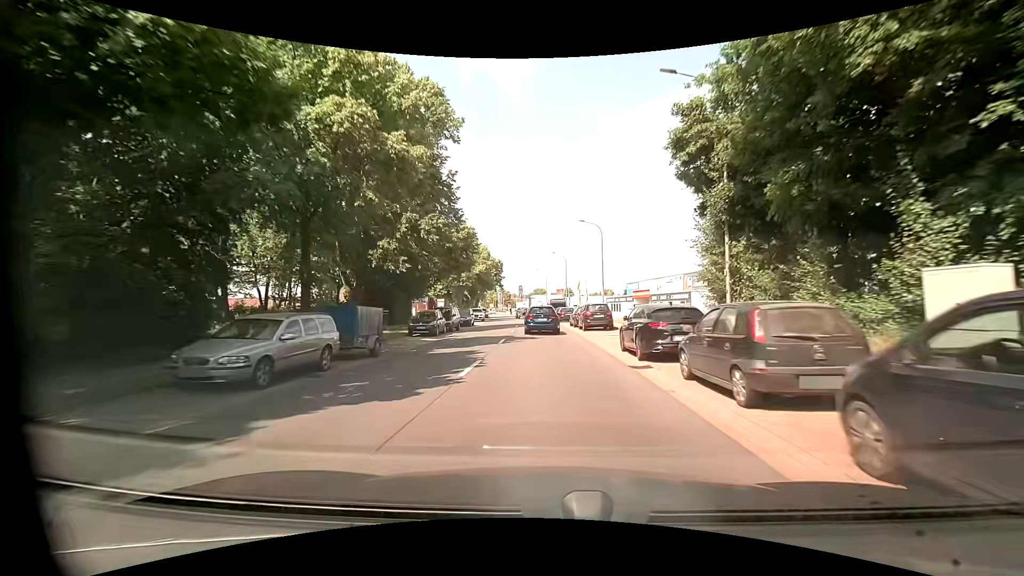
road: tertiary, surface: asphalt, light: Day
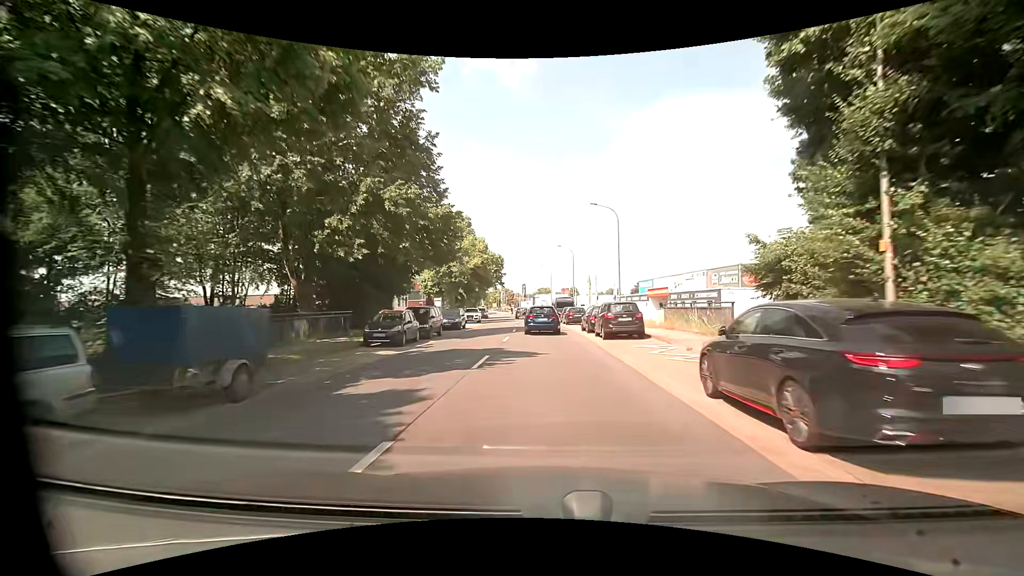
(-0.1, +7.7) m; 0°
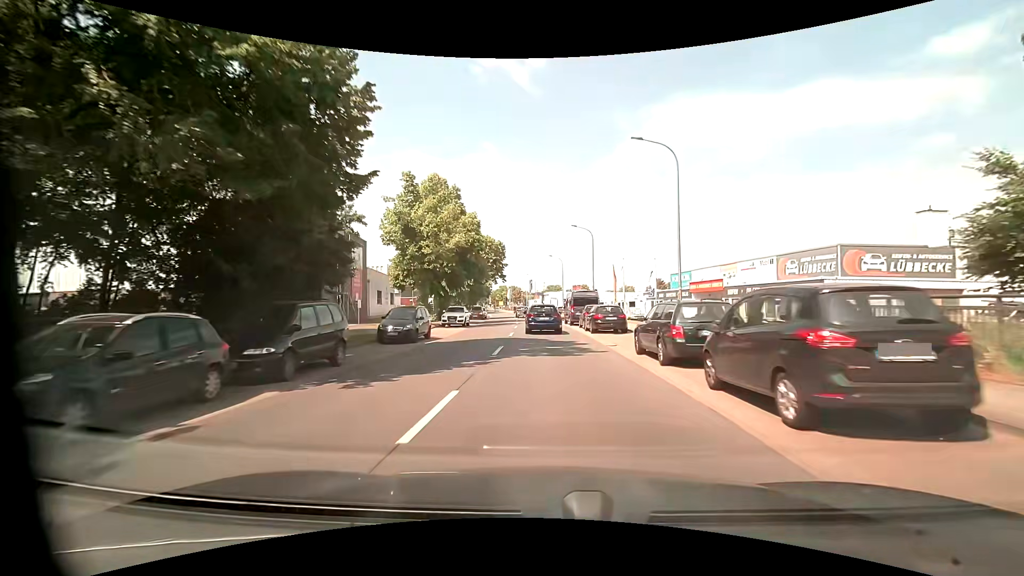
(-0.2, +15.2) m; -1°
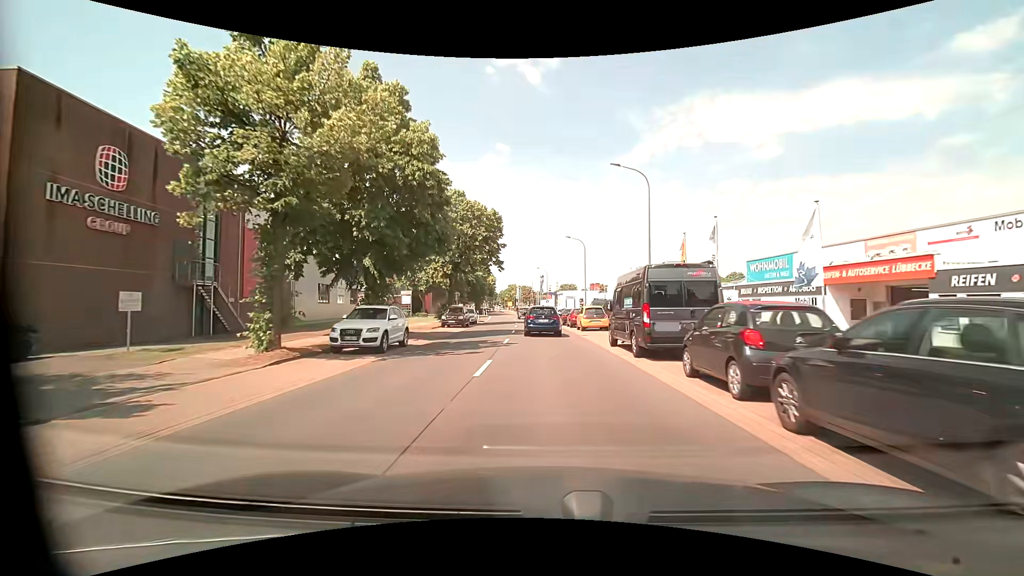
(-0.4, +22.2) m; -2°
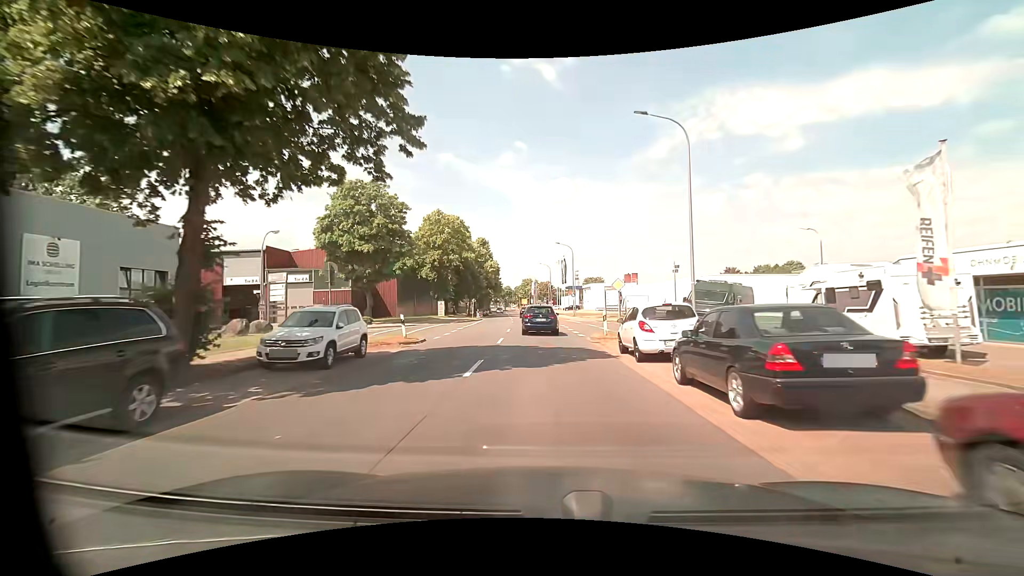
(-0.7, +36.2) m; -2°
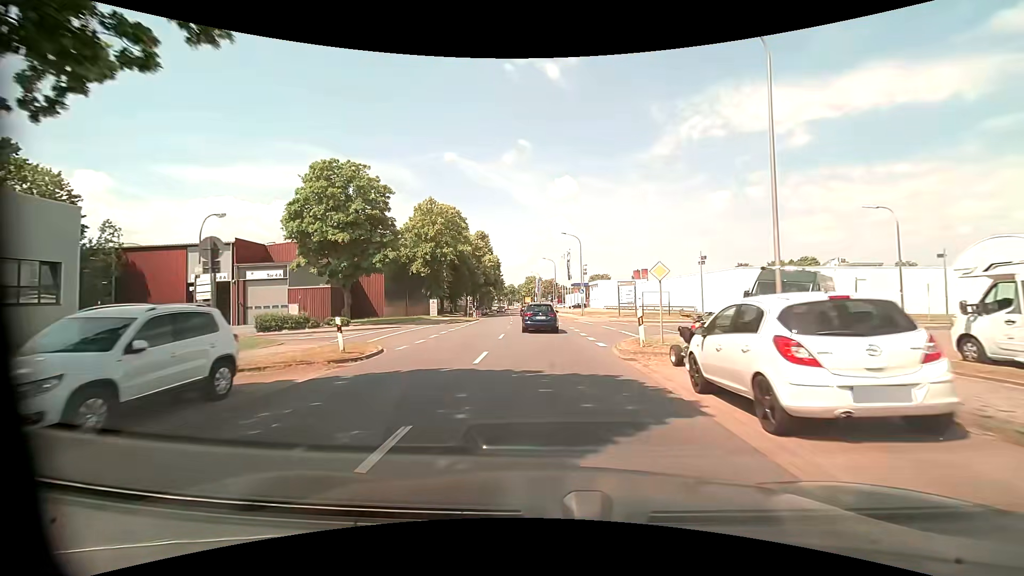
(0.0, +7.2) m; -1°
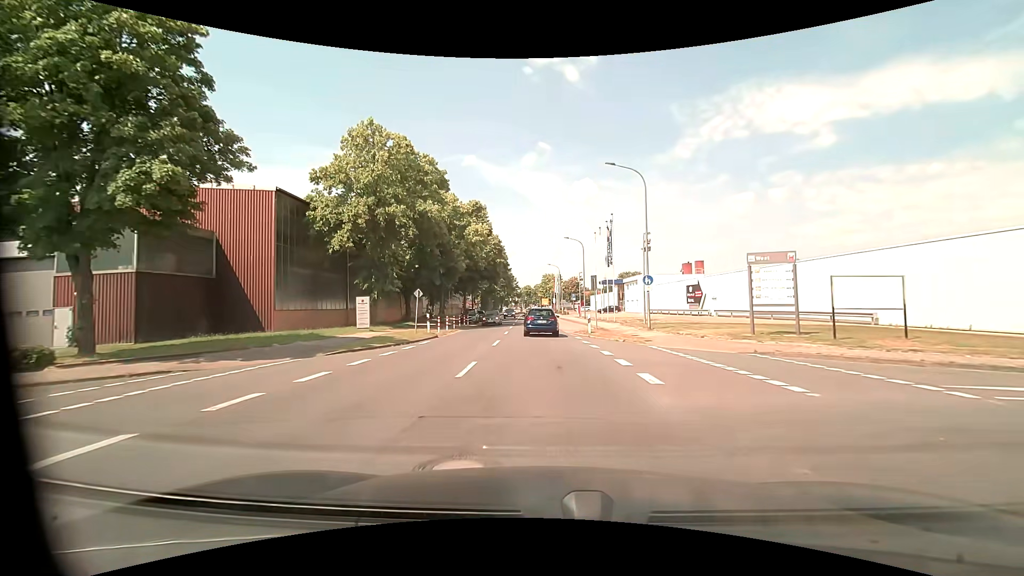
(-0.5, +28.7) m; -2°
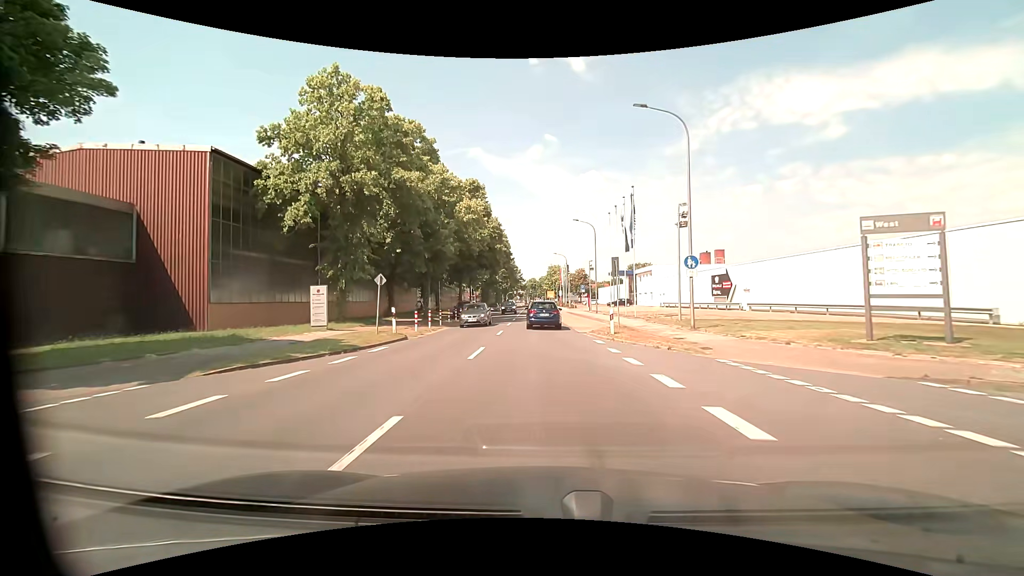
(0.0, +7.2) m; 0°
(0, +10) (0, +20) (0, +30) (-1, +40) (-1, +50) (-1, +60) (-2, +70) (-2, +80) (-2, +90) (-3, +100) m
